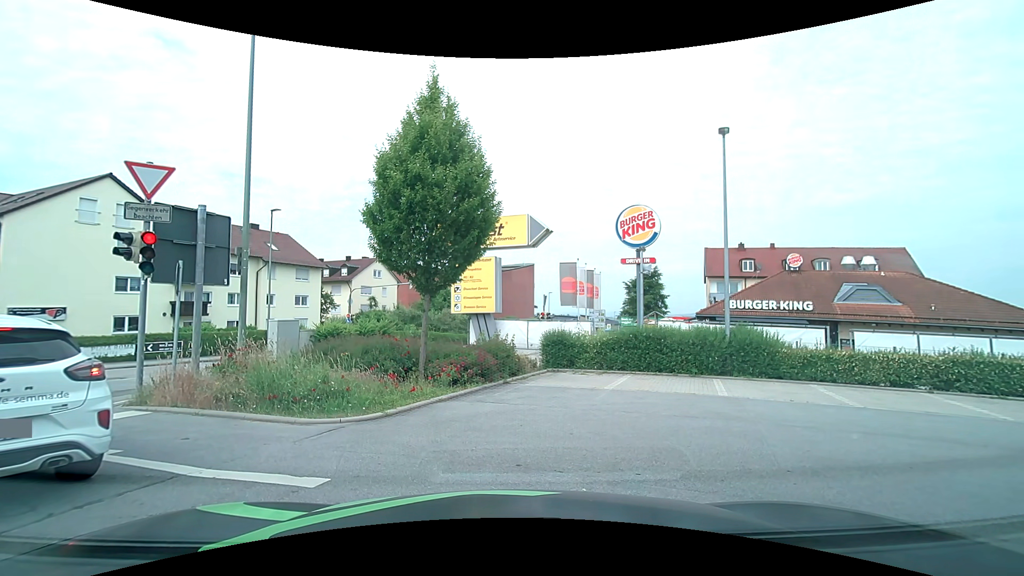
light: Day
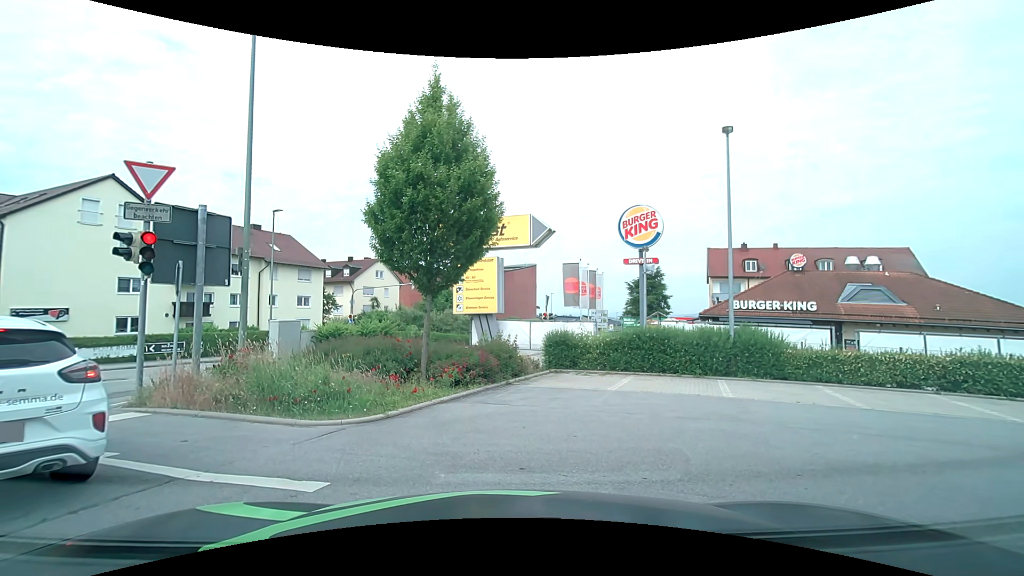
(0.0, 0.0) m; 0°
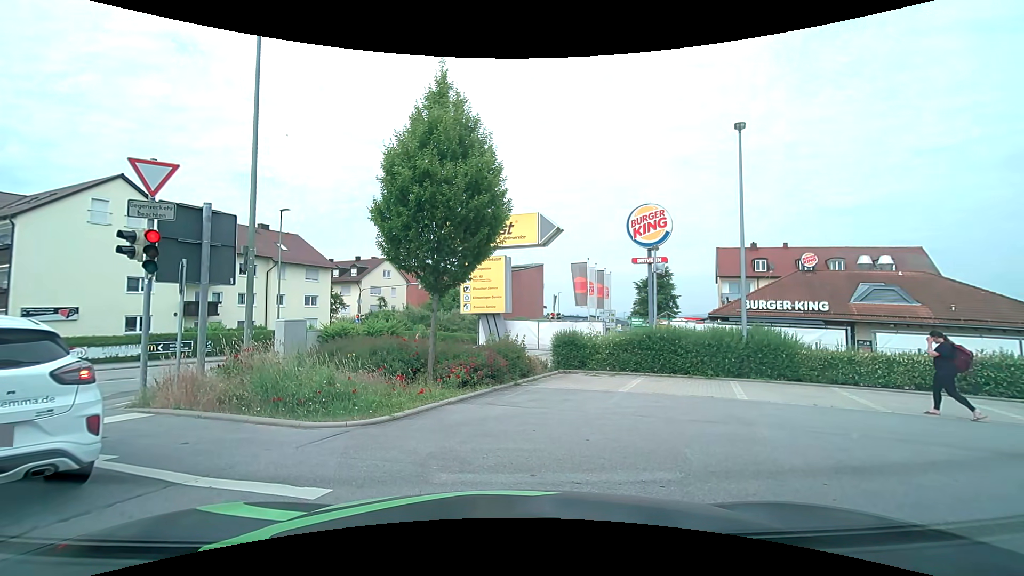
(0.0, +0.2) m; 0°
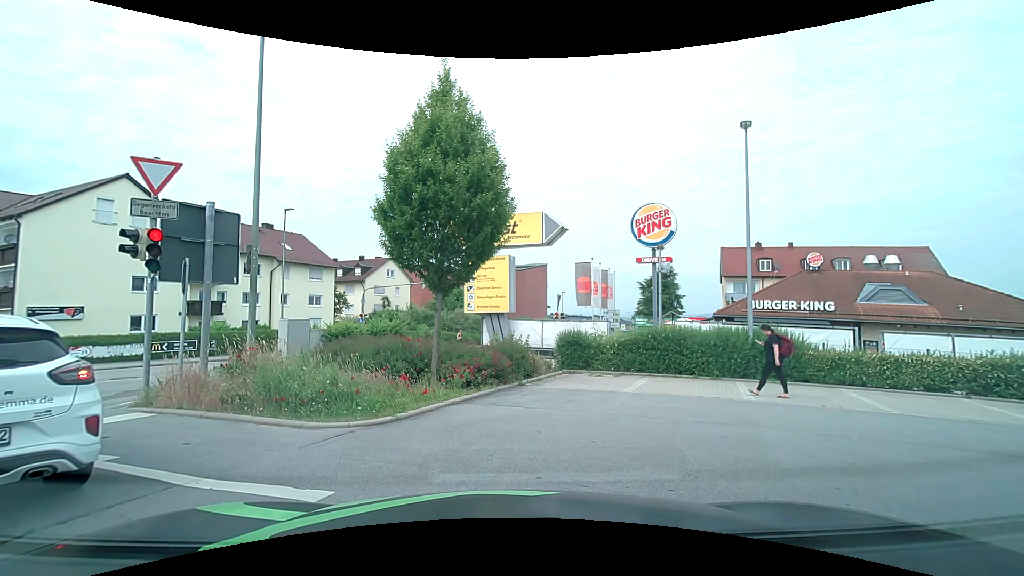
(0.0, +0.1) m; 0°
